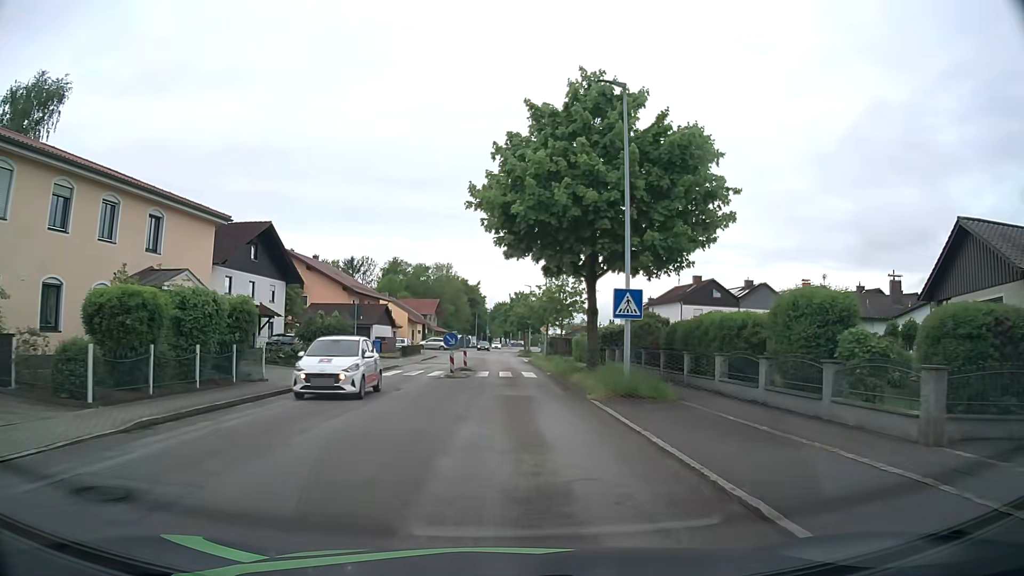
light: Day
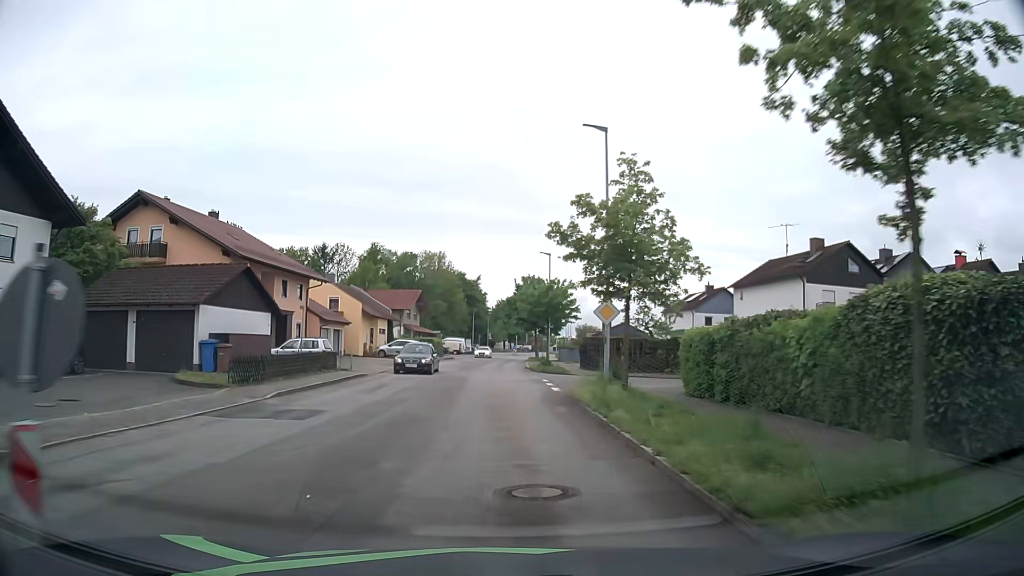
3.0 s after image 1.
(+0.1, +30.7) m; 0°
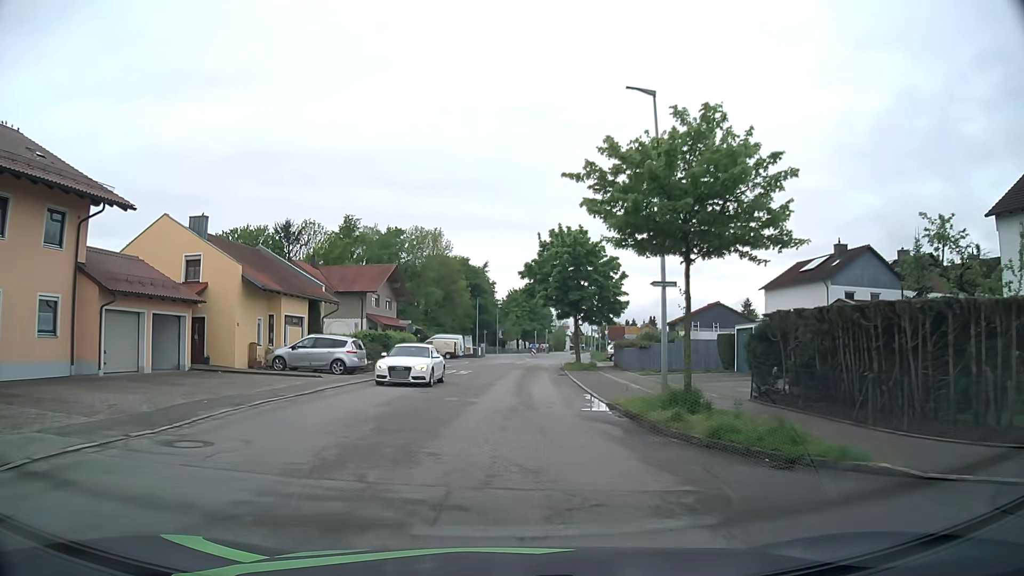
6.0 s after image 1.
(-0.7, +31.0) m; -1°
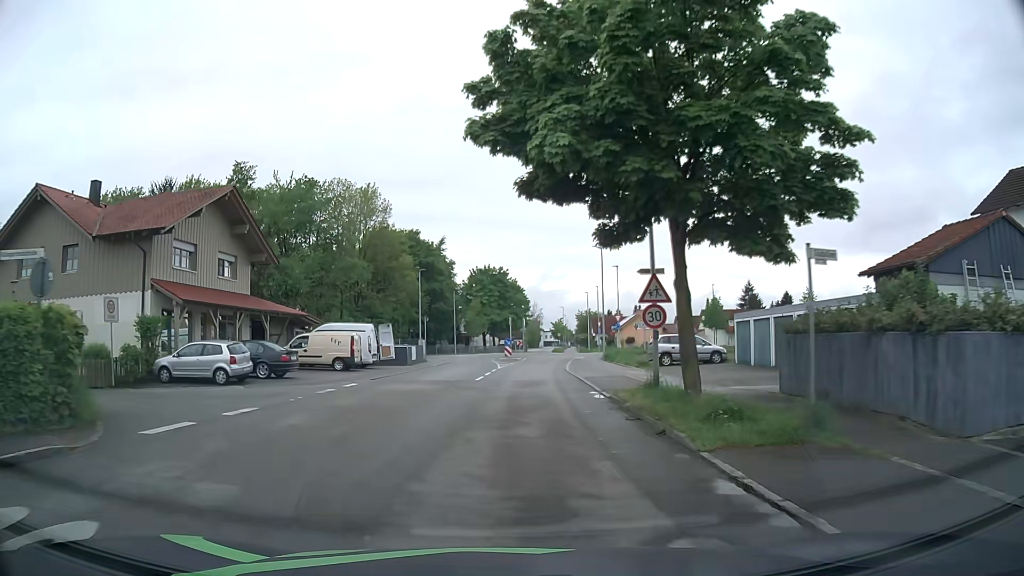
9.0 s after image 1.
(+0.7, +32.8) m; +3°
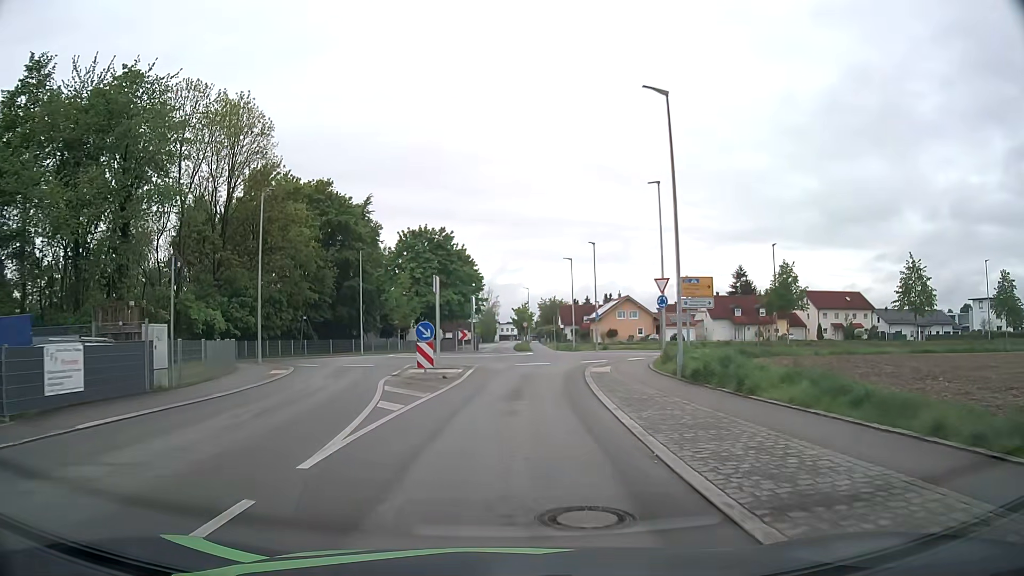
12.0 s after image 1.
(+1.0, +31.4) m; +3°
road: unclassified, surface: asphalt
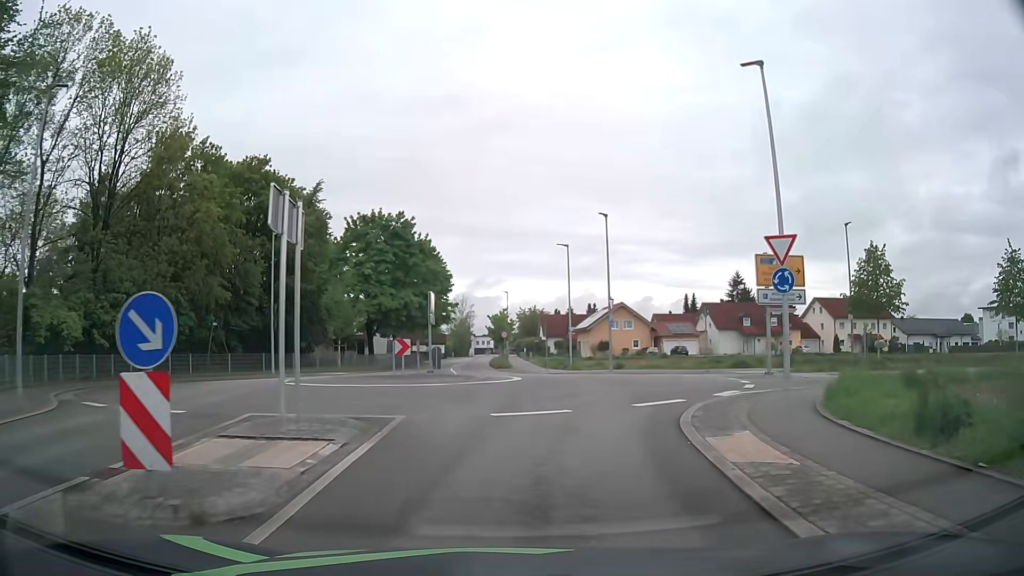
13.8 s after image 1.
(+0.2, +15.3) m; +2°
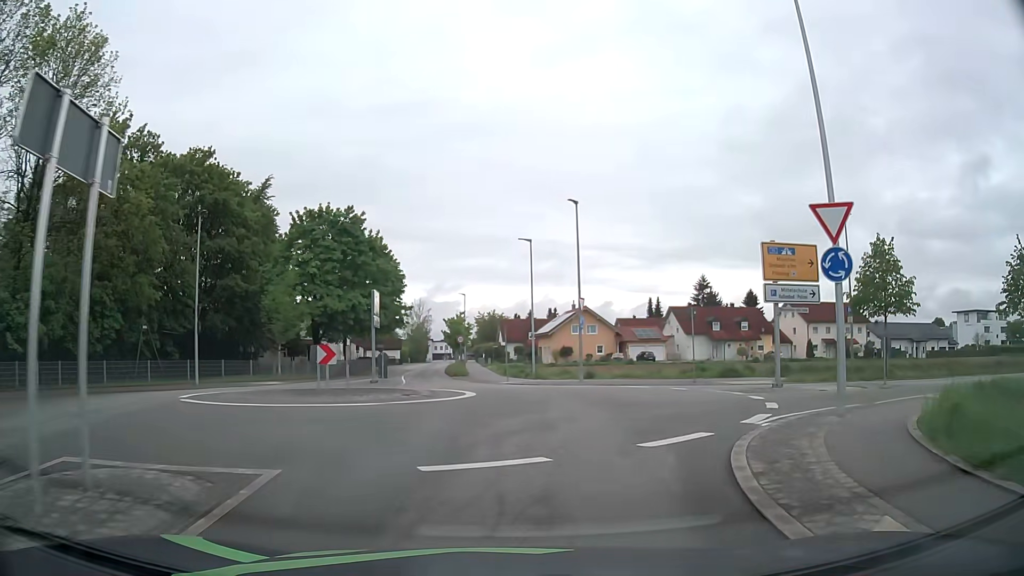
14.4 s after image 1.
(+0.1, +4.5) m; +4°
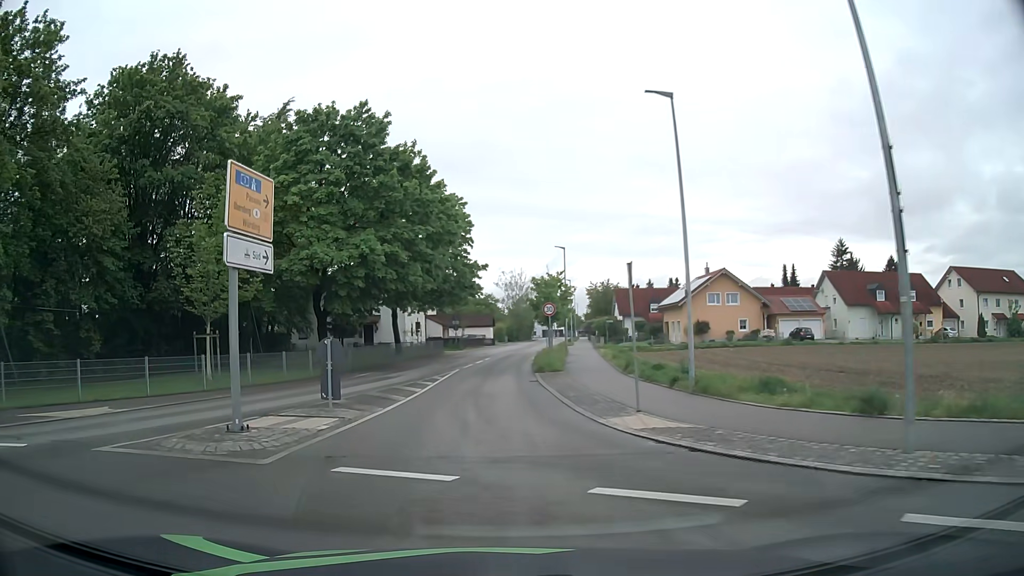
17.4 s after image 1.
(+0.2, +21.8) m; -10°
(0, +10) (-1, +20) (-1, +30) (0, +40) (0, +50) (+1, +60) (+2, +70) (+4, +80) (+5, +90) (+6, +100) m
